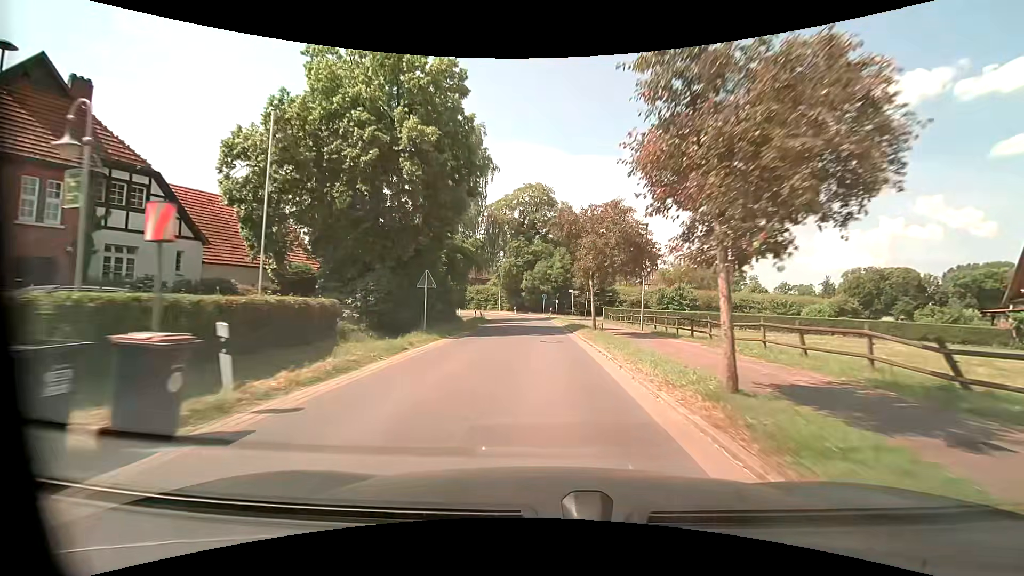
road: tertiary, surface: asphalt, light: Day
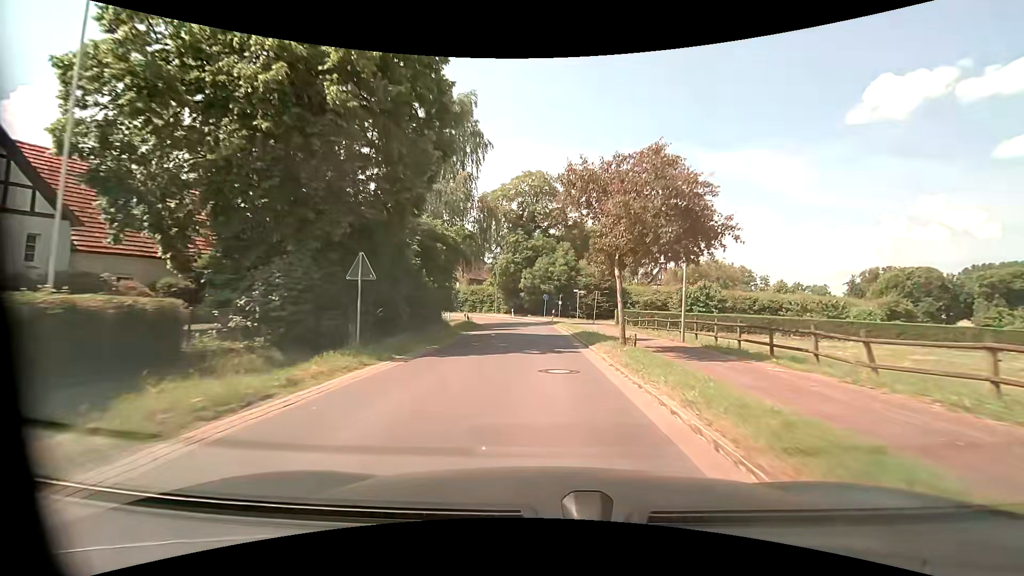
(0.0, +7.9) m; 0°
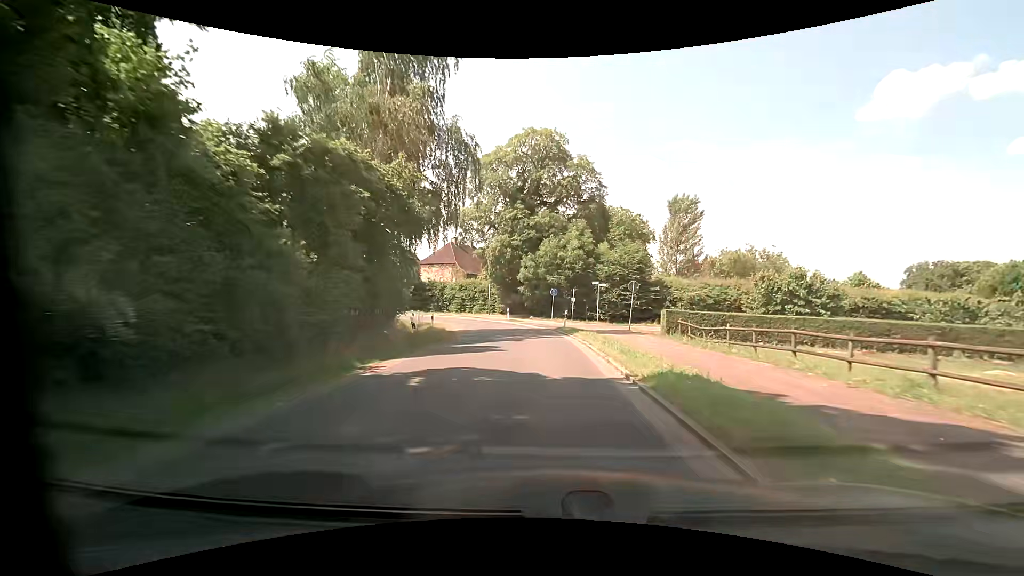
(-0.2, +15.8) m; -1°
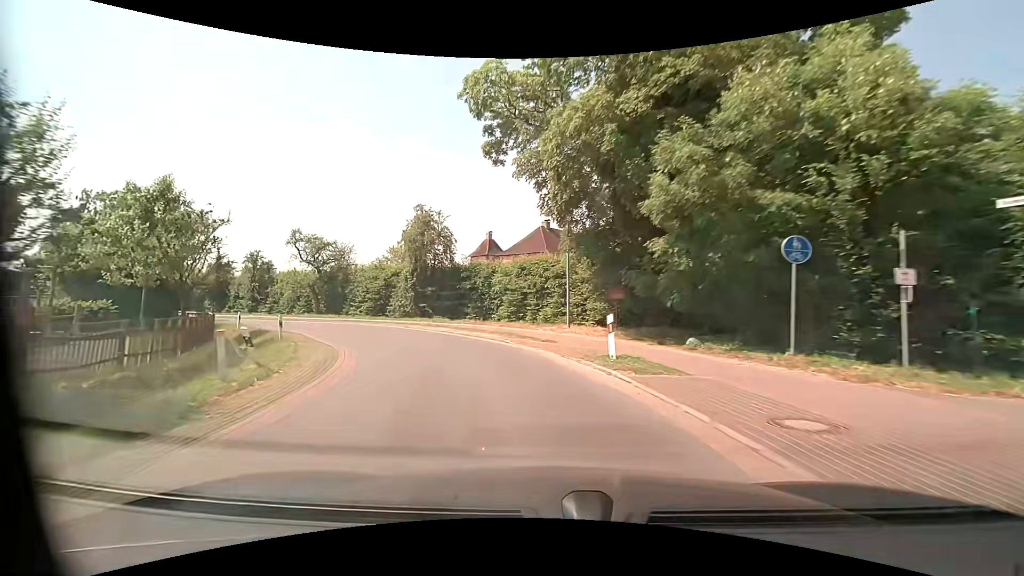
(-1.7, +31.5) m; -12°
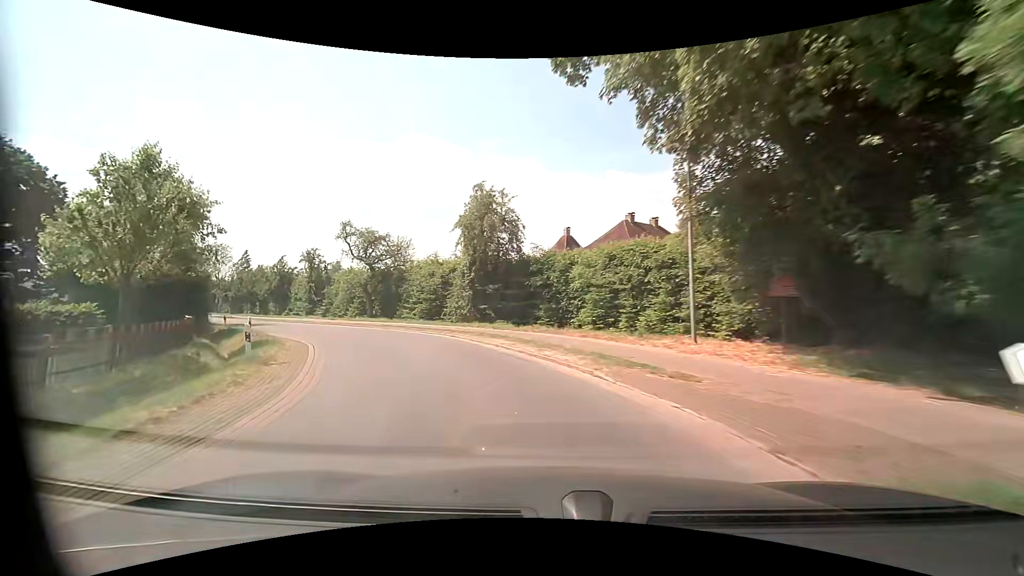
(-0.6, +7.8) m; -9°
